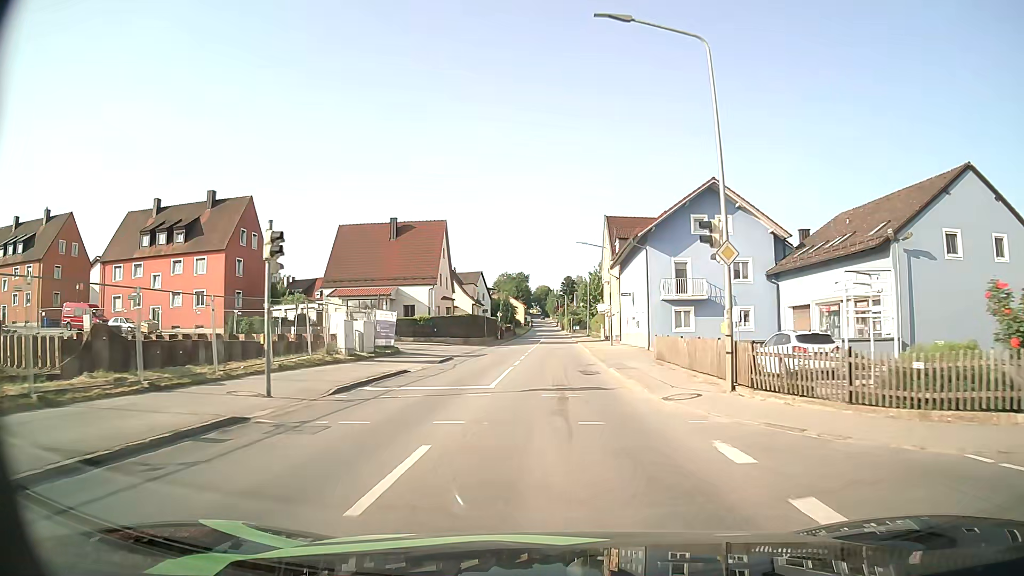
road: tertiary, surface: asphalt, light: Day
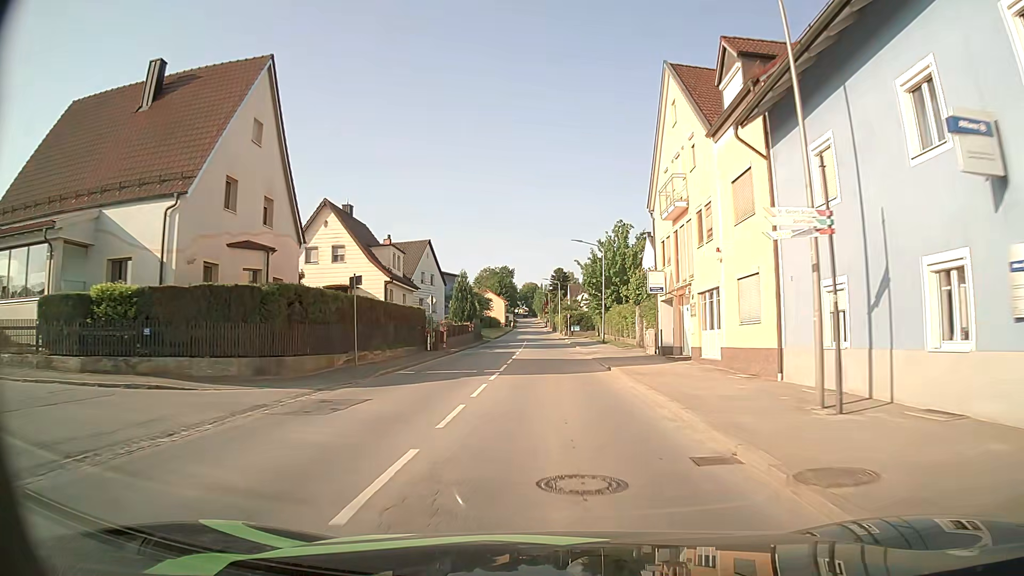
(+0.2, +39.5) m; +1°
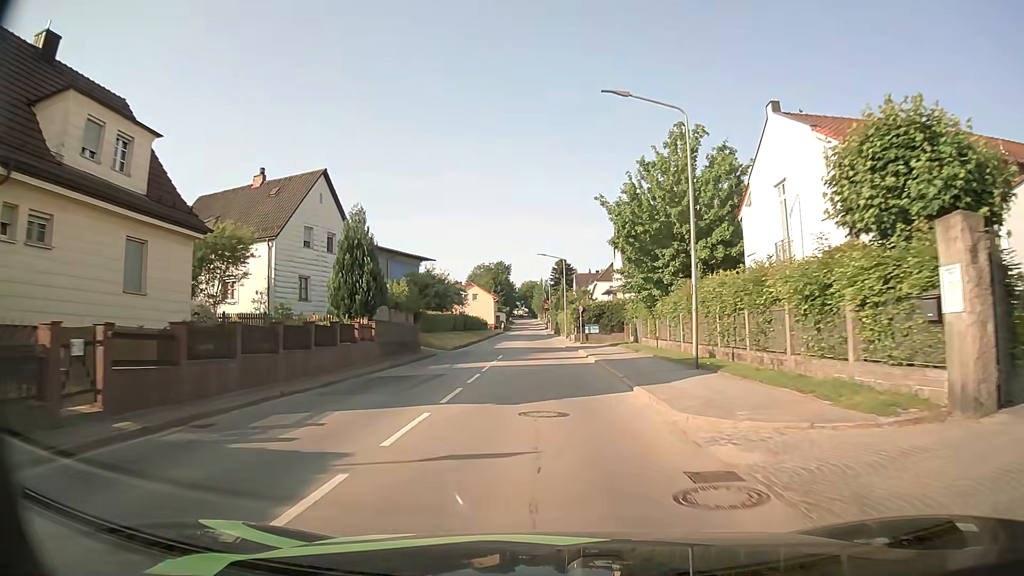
(-0.1, +32.7) m; 0°
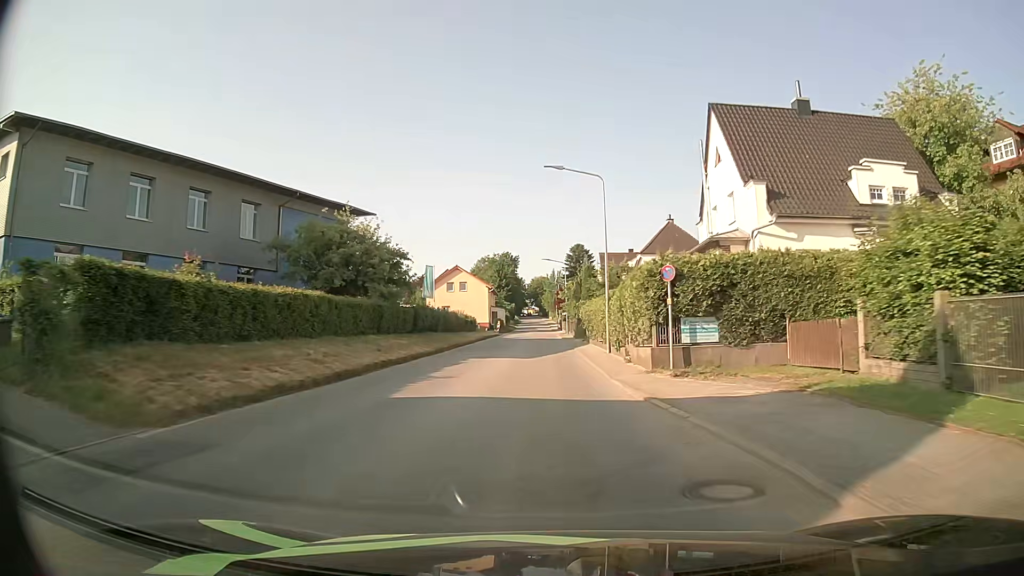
(-0.3, +33.7) m; -1°
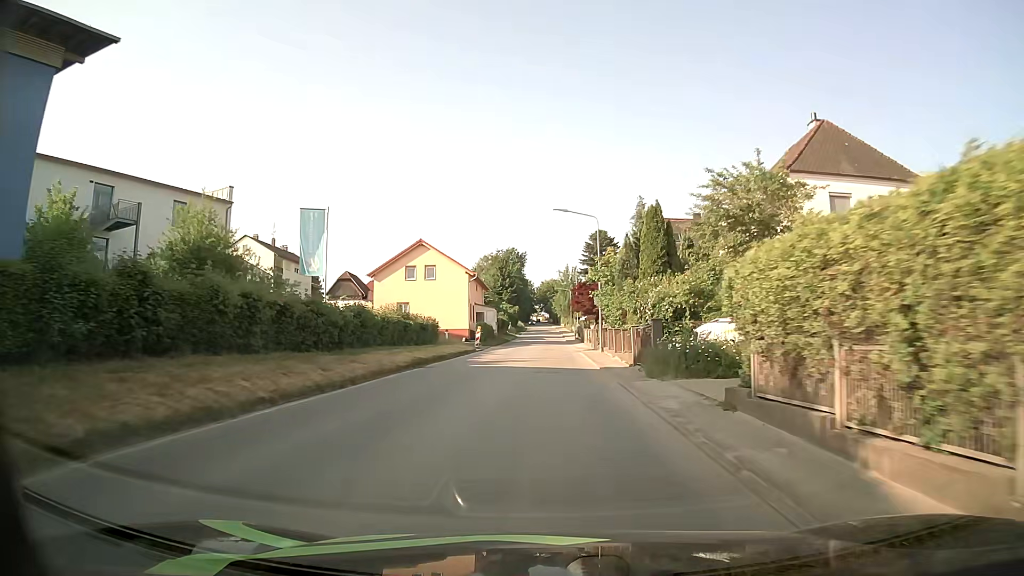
(0.0, +33.4) m; 0°
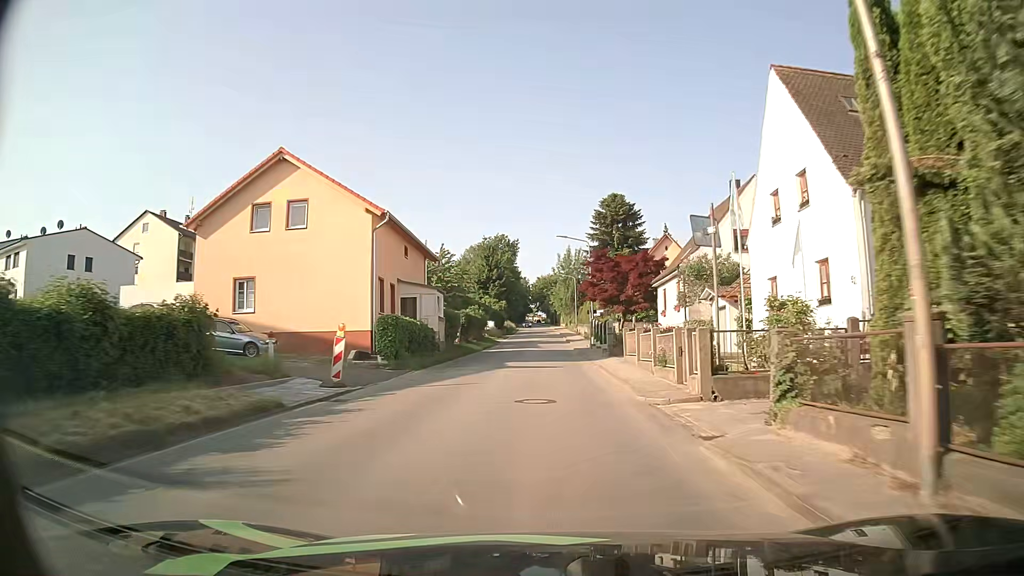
(+0.1, +31.9) m; 0°
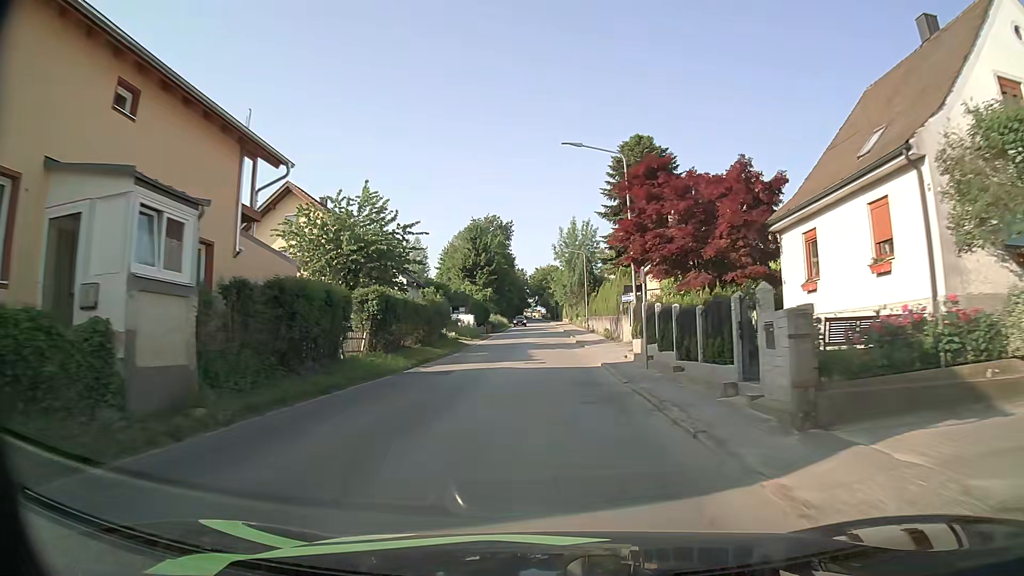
(0.0, +24.7) m; 0°
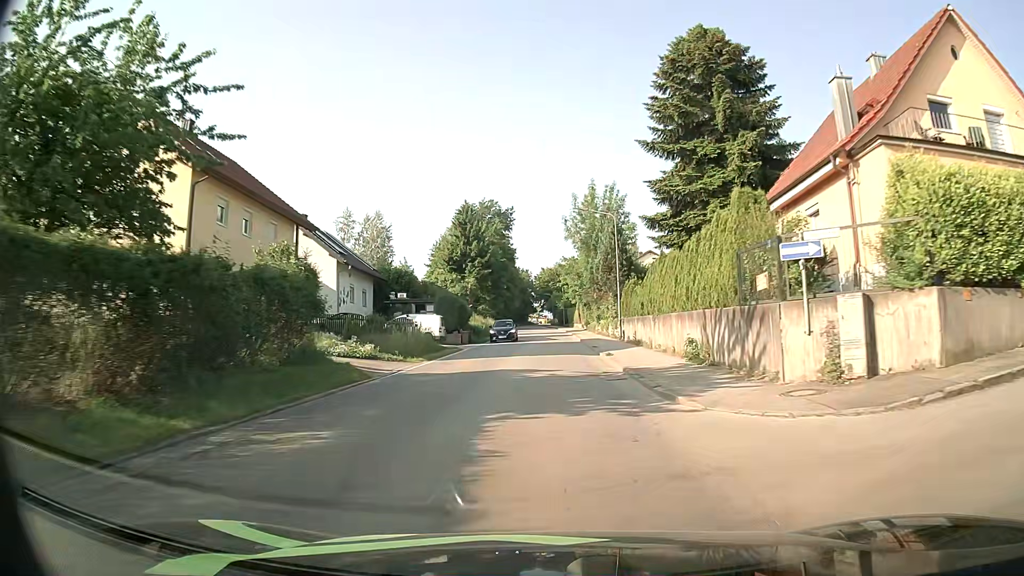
(-0.2, +24.3) m; -1°
(0, +10) (0, +20) (0, +30) (0, +40) (0, +50) (0, +60) (-1, +70) (-1, +80) (-1, +90) (-1, +100) m
